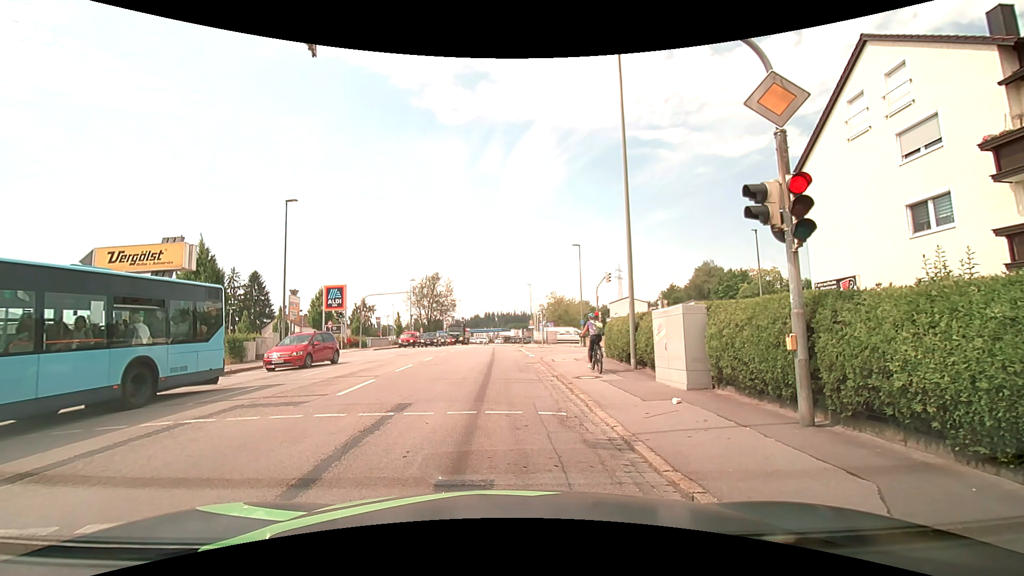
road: tertiary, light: Day
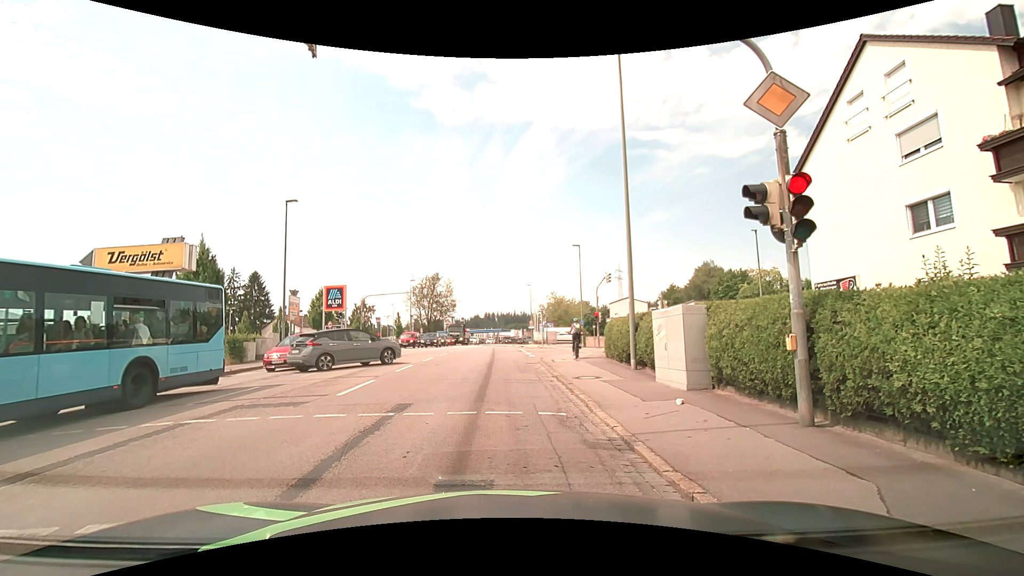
(0.0, 0.0) m; 0°
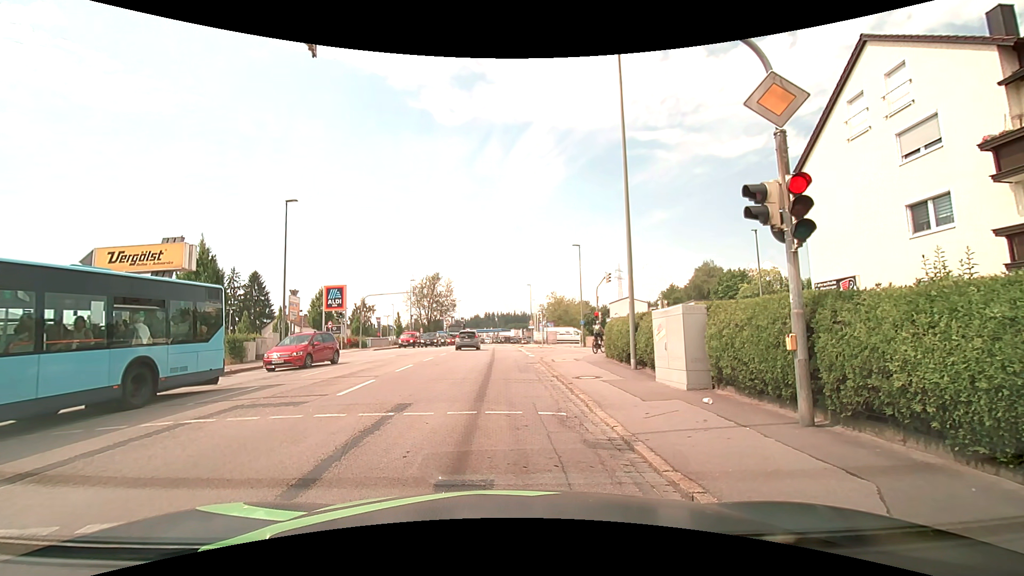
(0.0, 0.0) m; 0°
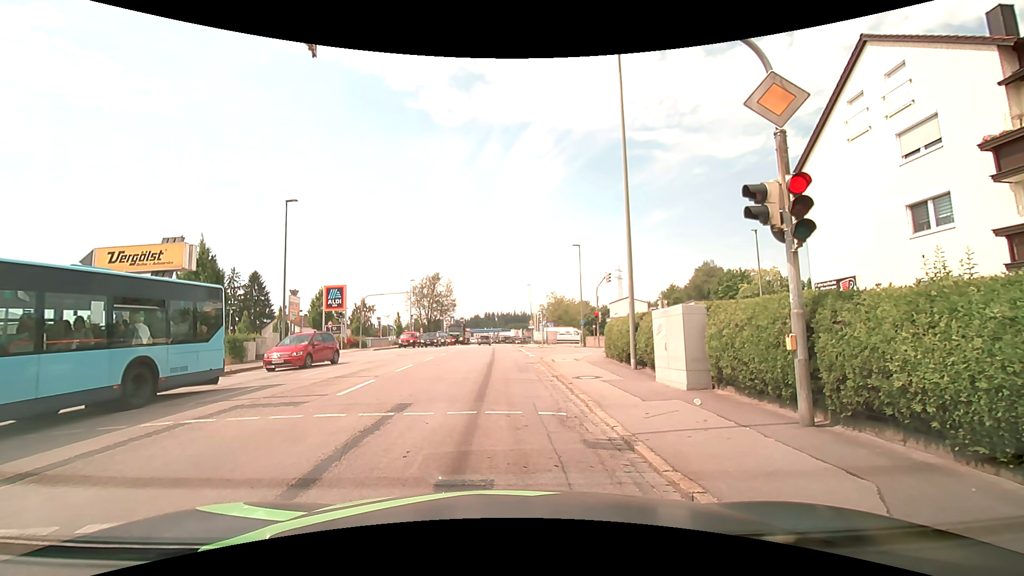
(0.0, 0.0) m; 0°
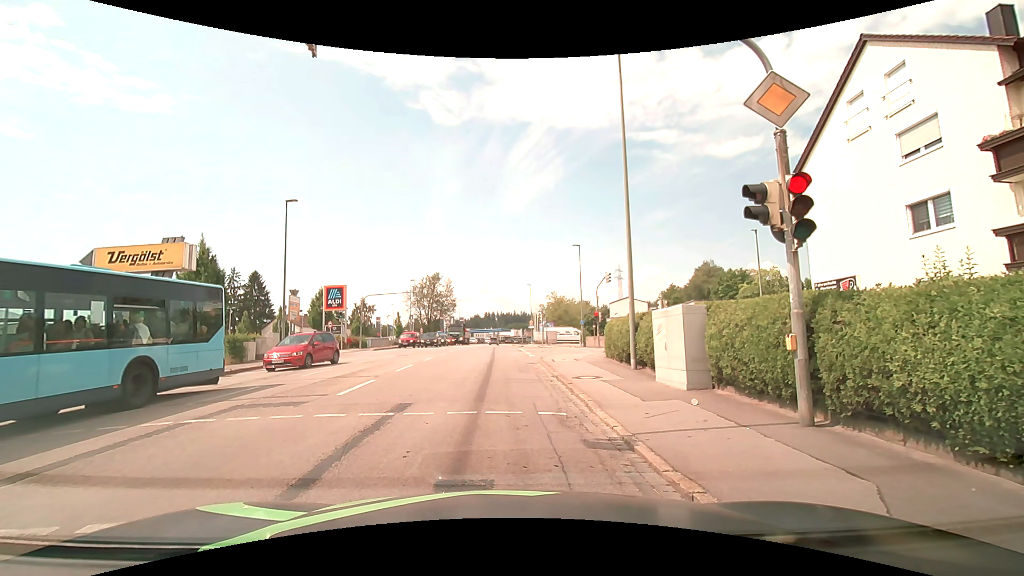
(0.0, 0.0) m; 0°
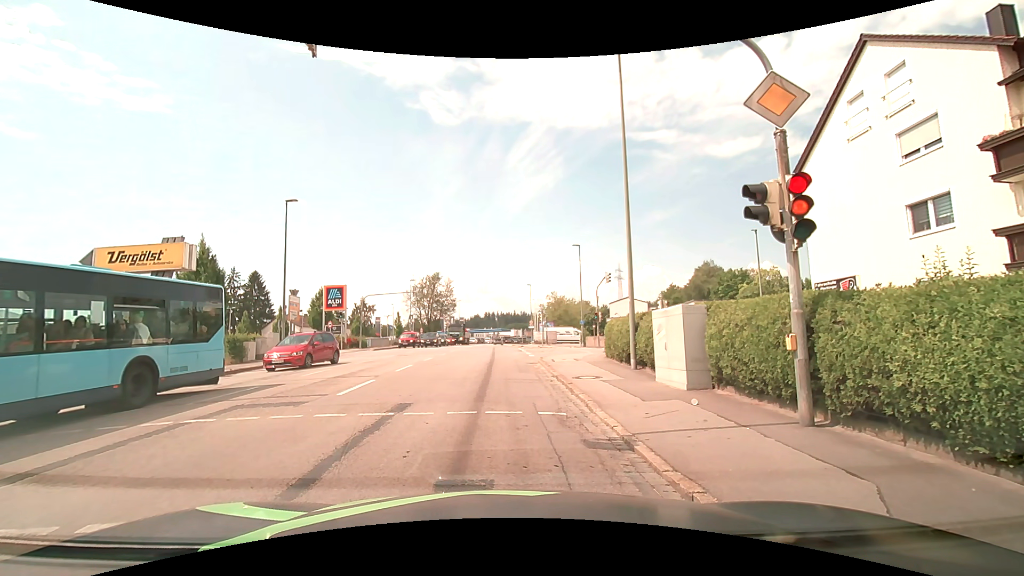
(0.0, 0.0) m; 0°
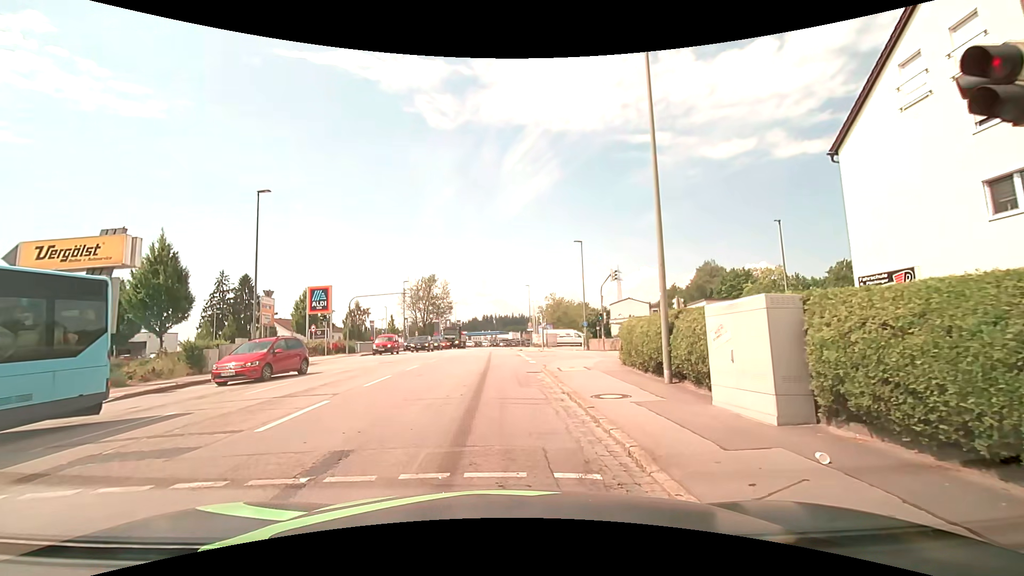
(0.0, +3.7) m; 0°
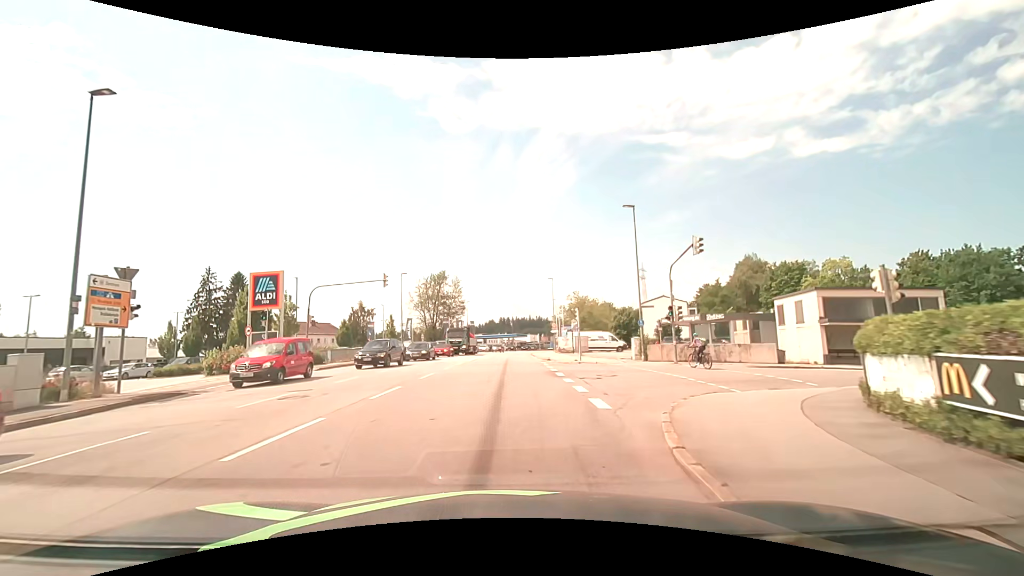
(-0.3, +14.1) m; -3°
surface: asphalt
(0, +10) (0, +20) (+1, +30) (+1, +40) (+1, +50) (+2, +60) (+2, +70) (+3, +80) (+4, +90) (+6, +100) m
